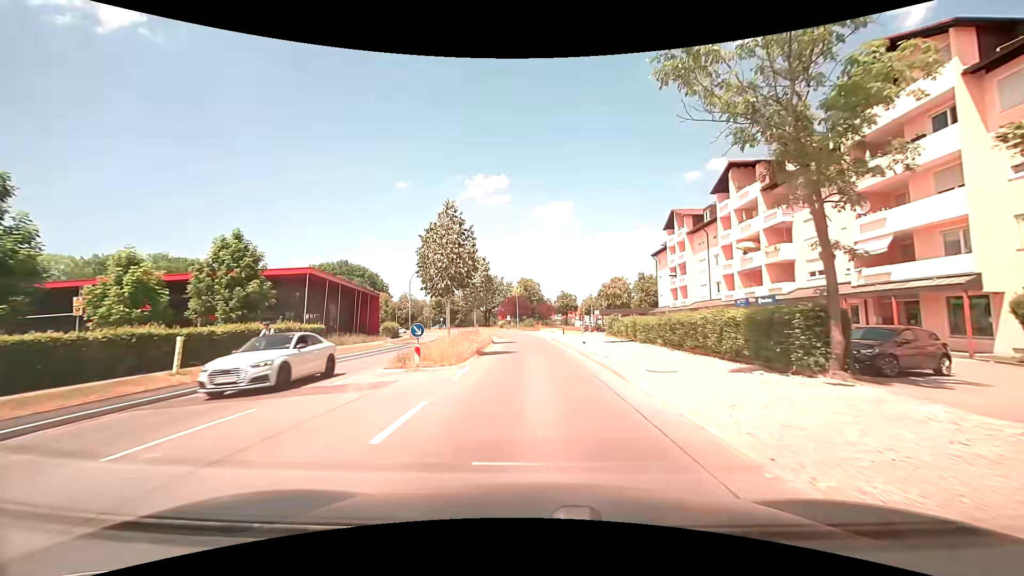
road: secondary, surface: asphalt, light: Day
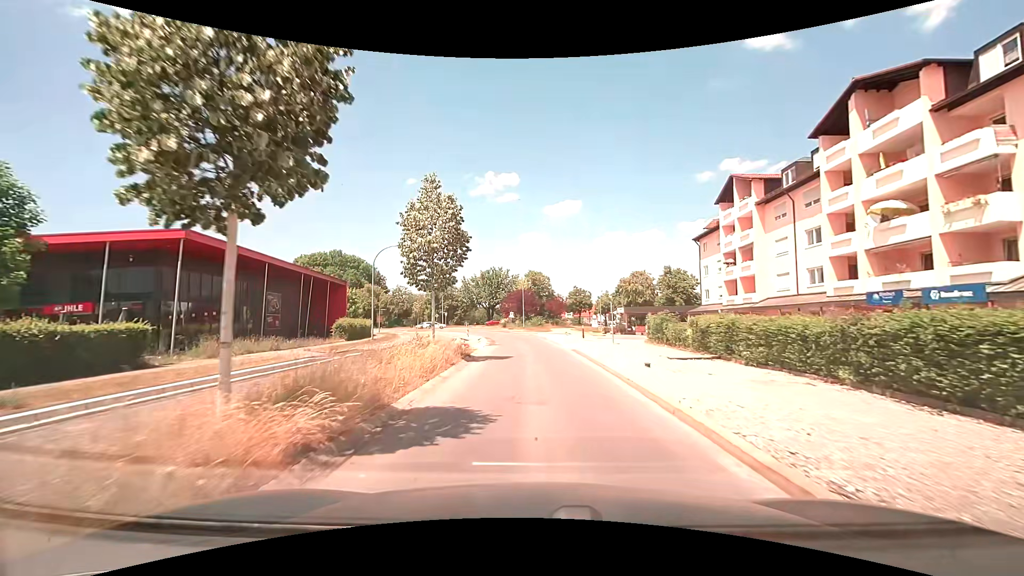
(-0.1, +15.4) m; -1°
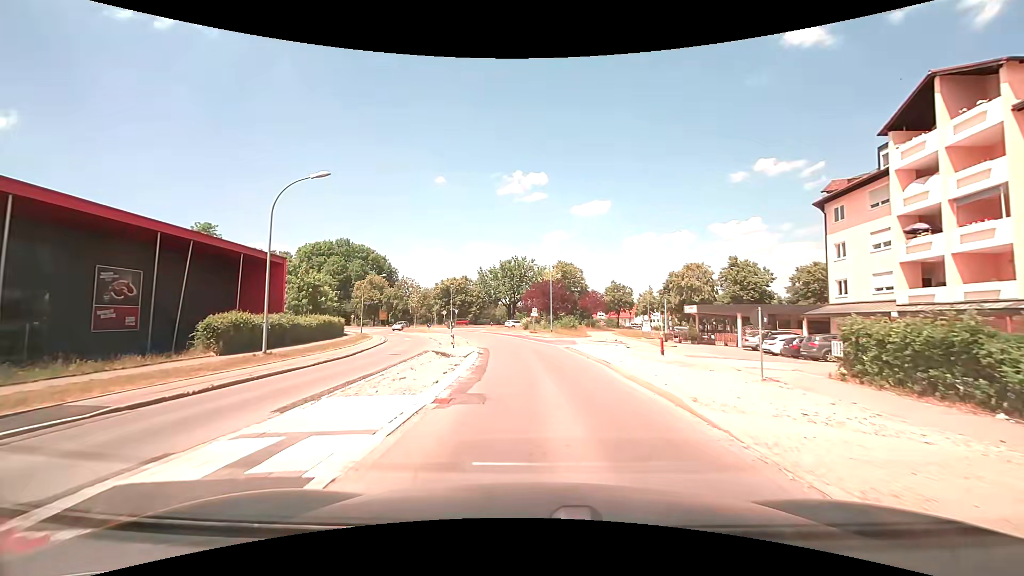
(-0.5, +19.5) m; -3°
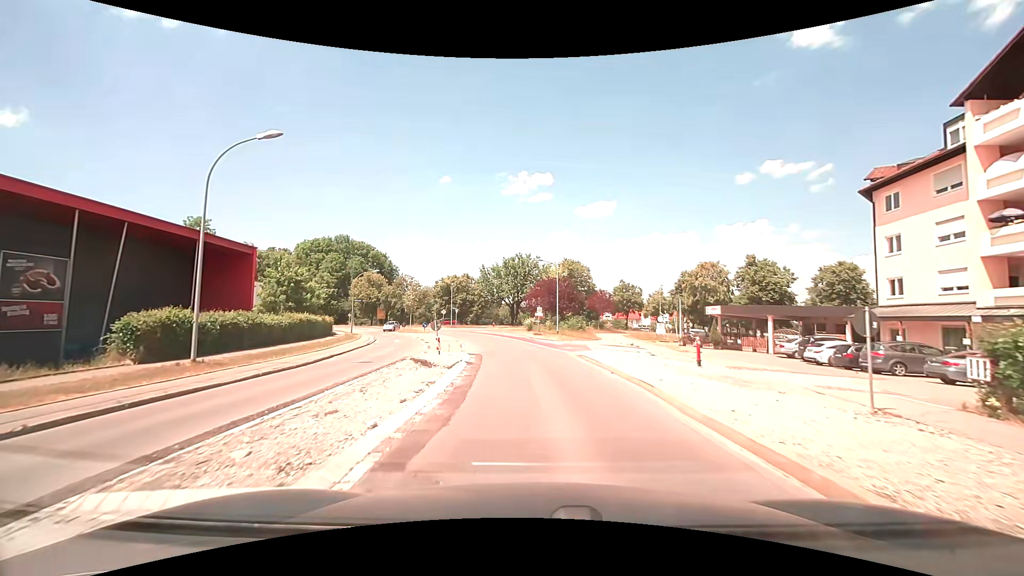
(-0.1, +4.7) m; -1°
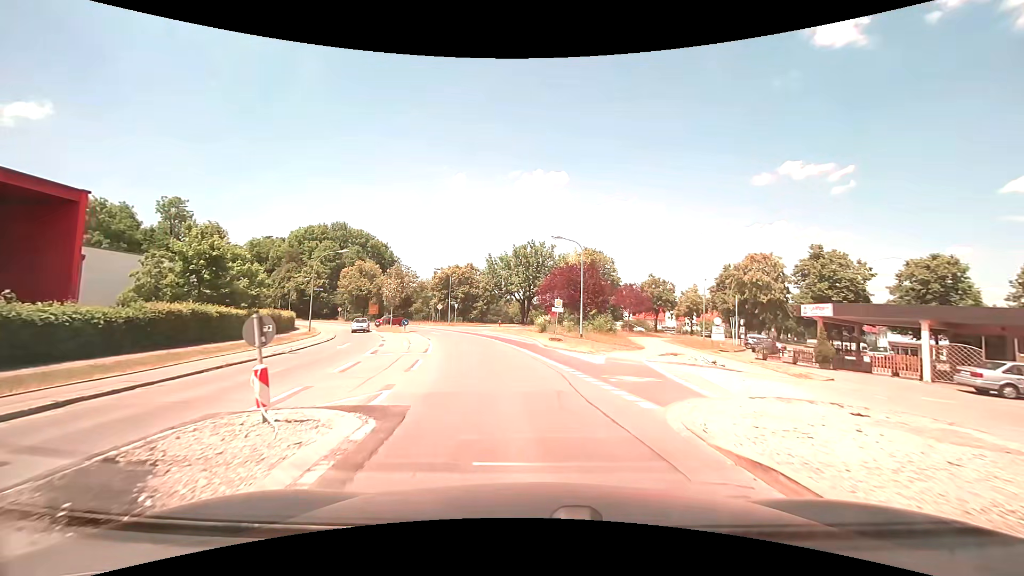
(-0.1, +13.5) m; -1°
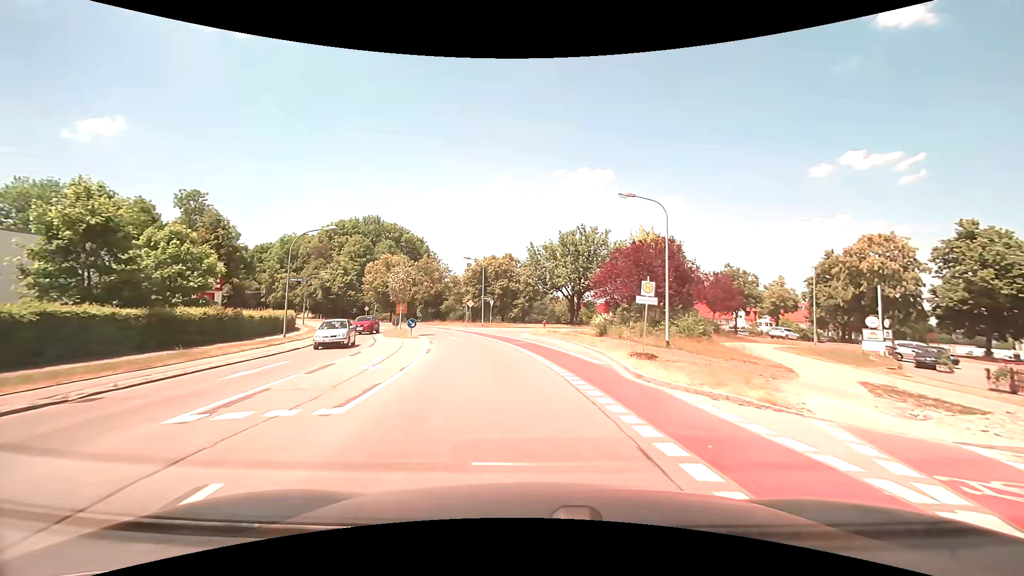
(-0.4, +12.4) m; -5°
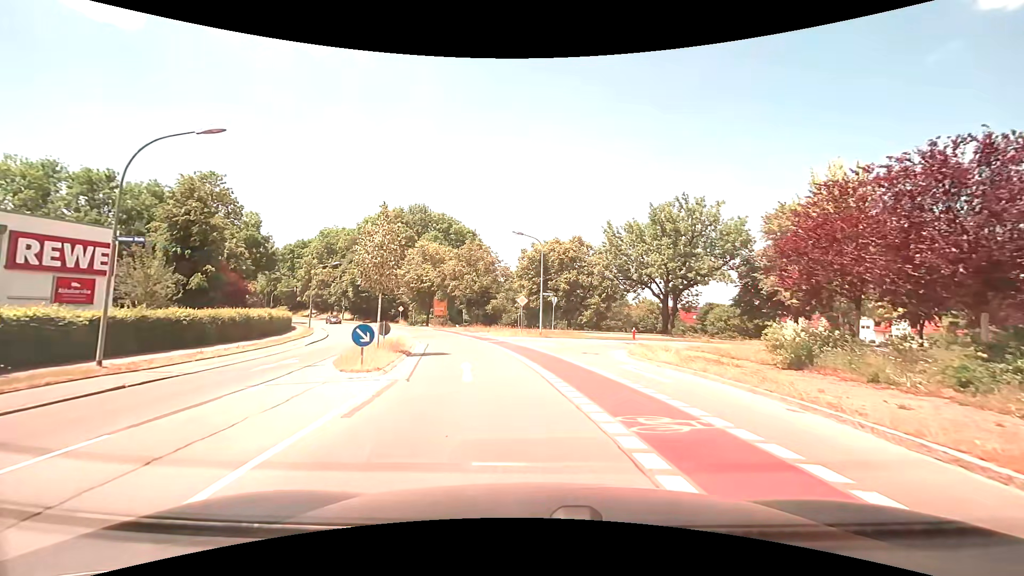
(-1.5, +18.4) m; -7°
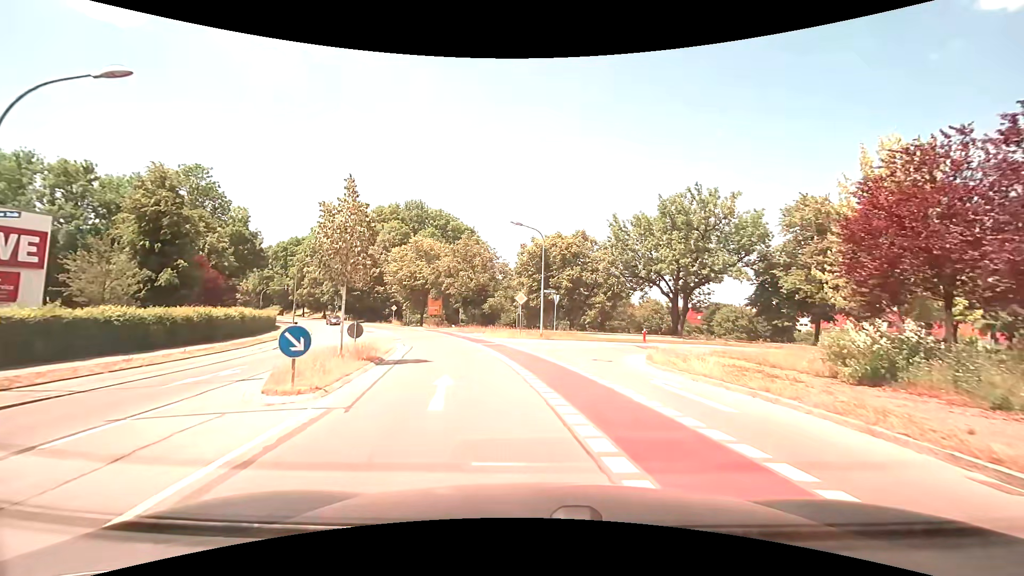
(0.0, +3.7) m; 0°
(0, +10) (+2, +20) (+6, +29) (+15, +32) (+25, +30) (+34, +26) (+42, +20) (+50, +13) (+57, +6) (+64, -1) m
